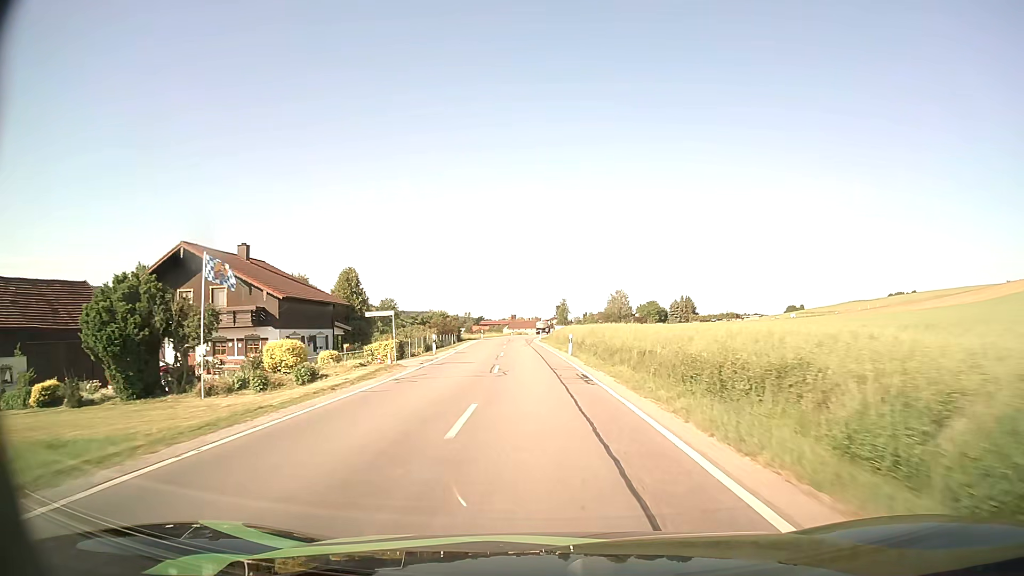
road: secondary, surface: asphalt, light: Day
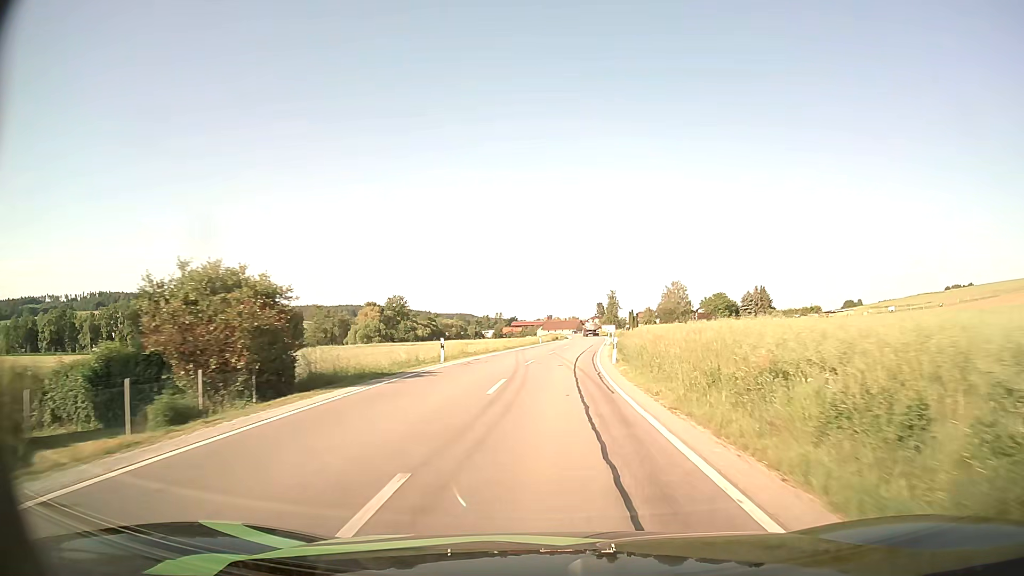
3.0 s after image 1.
(-2.3, +54.1) m; -3°
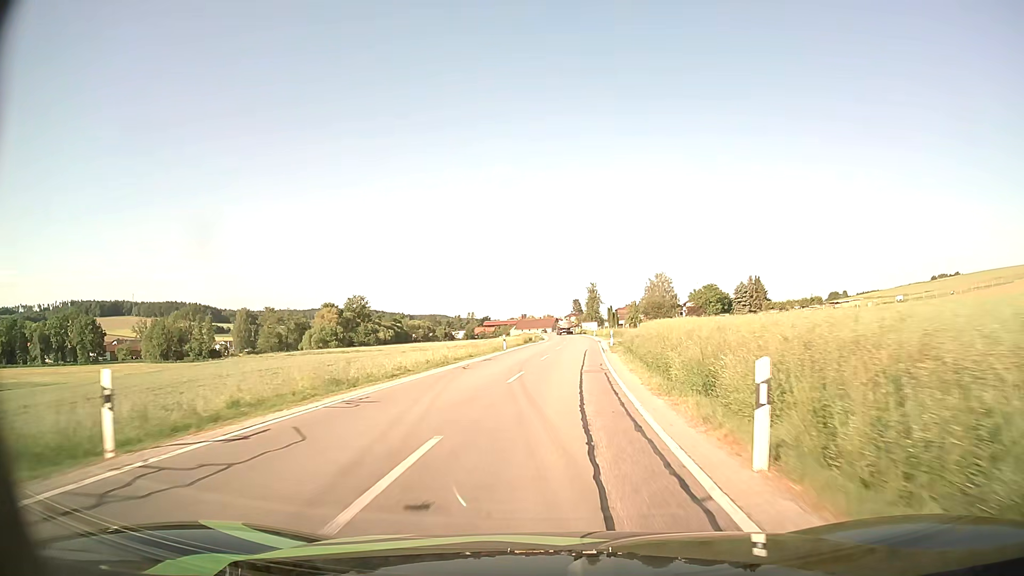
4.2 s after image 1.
(+0.4, +21.1) m; +2°
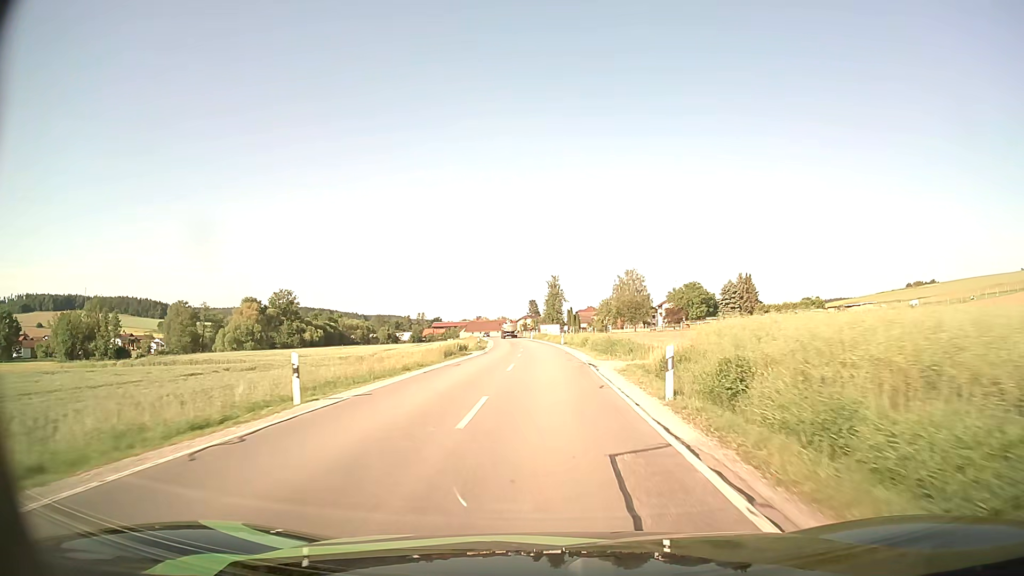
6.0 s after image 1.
(+1.0, +31.5) m; +4°
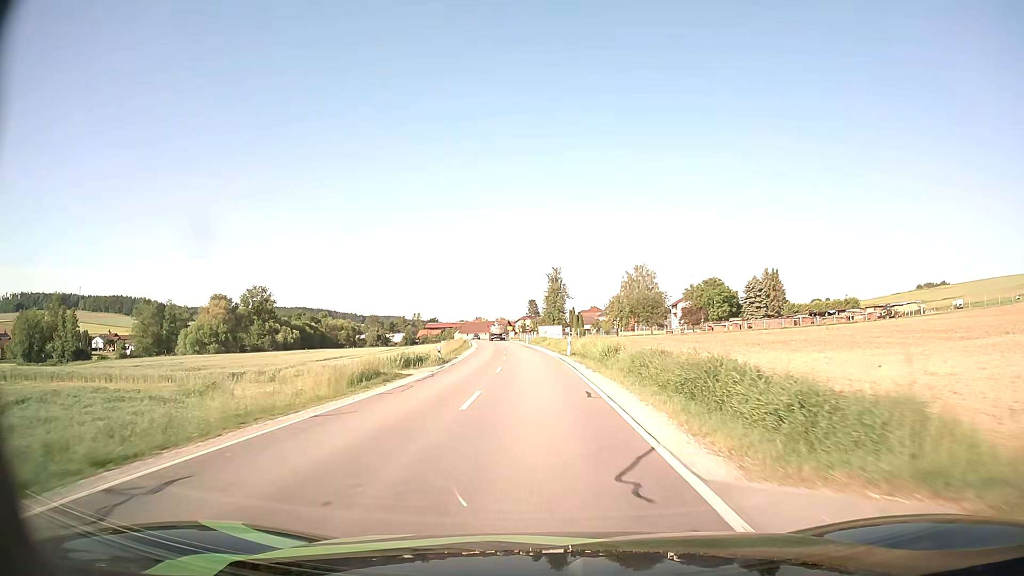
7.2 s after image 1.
(+0.1, +20.5) m; 0°
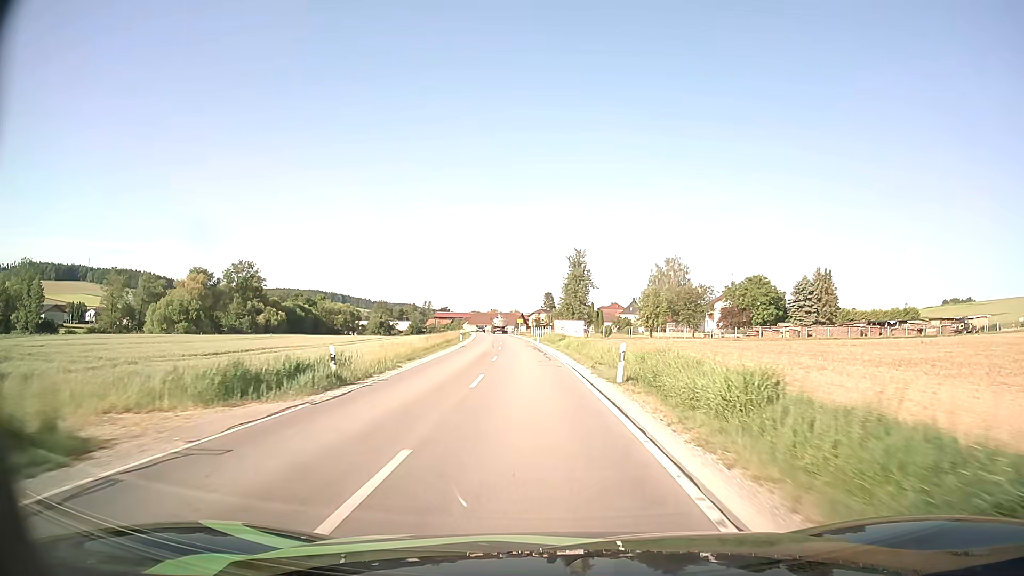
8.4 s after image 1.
(-0.3, +20.7) m; -1°
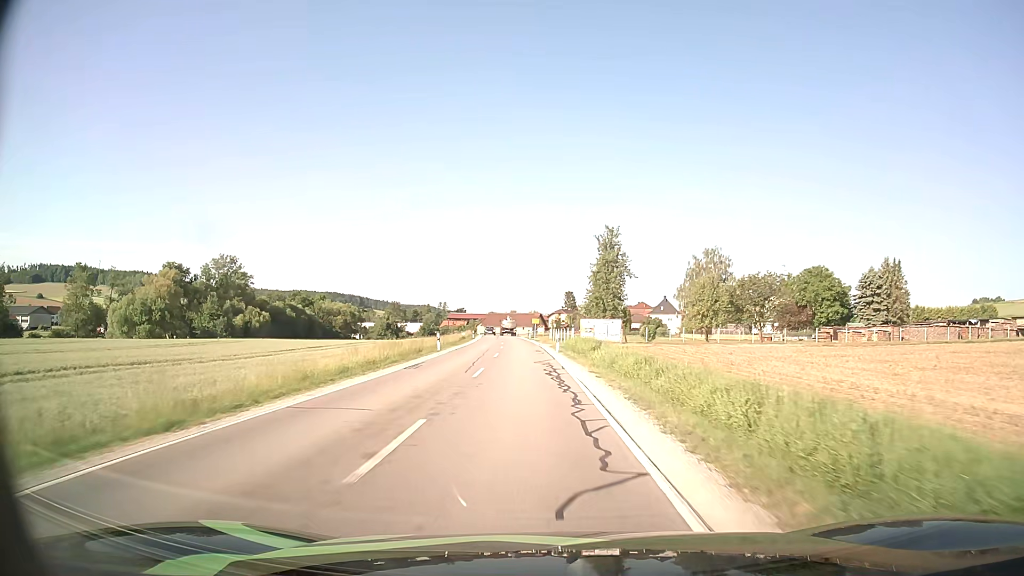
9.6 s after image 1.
(-0.2, +21.3) m; -1°
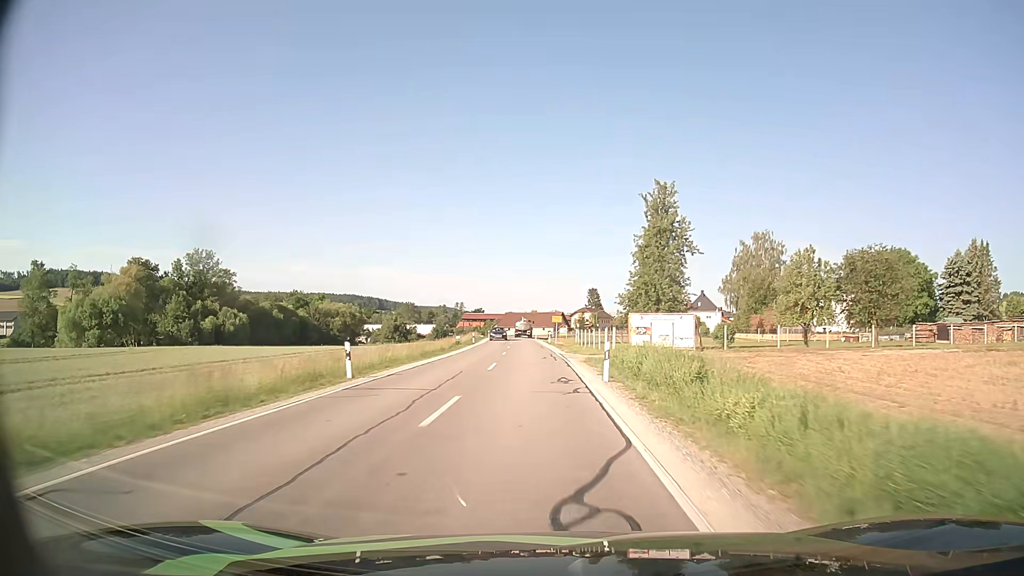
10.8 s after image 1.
(-0.4, +21.0) m; -2°
(0, +10) (0, +20) (-1, +30) (-1, +40) (-2, +50) (-2, +60) (-3, +70) (-3, +80) (-4, +90) (-4, +100) m
